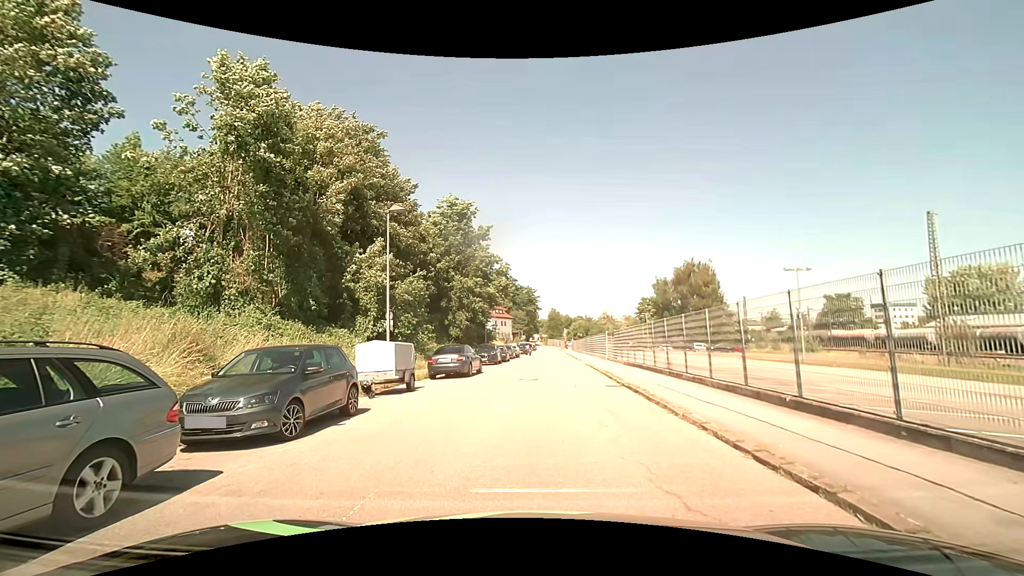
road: residential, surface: asphalt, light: Day
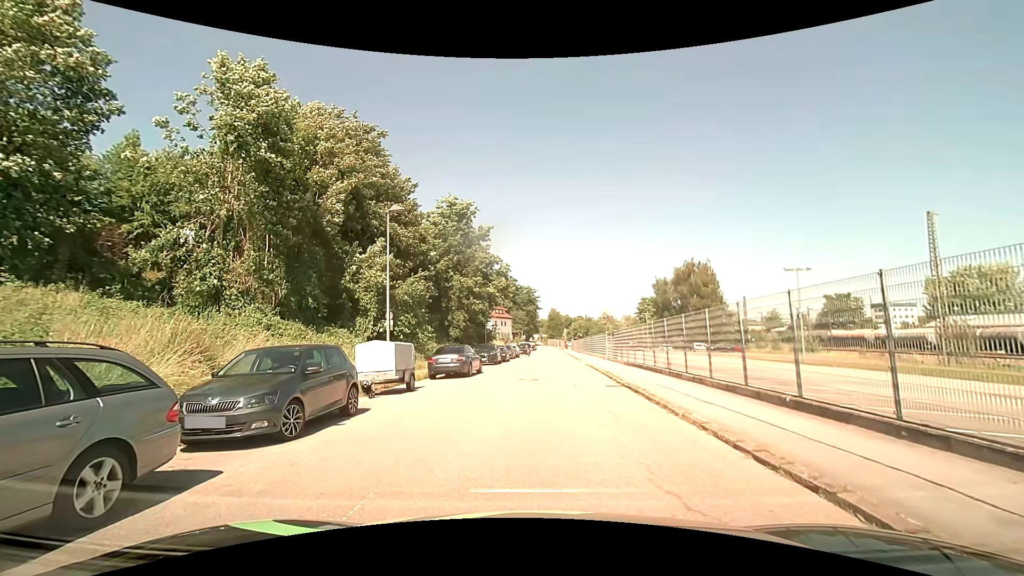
(0.0, 0.0) m; 0°
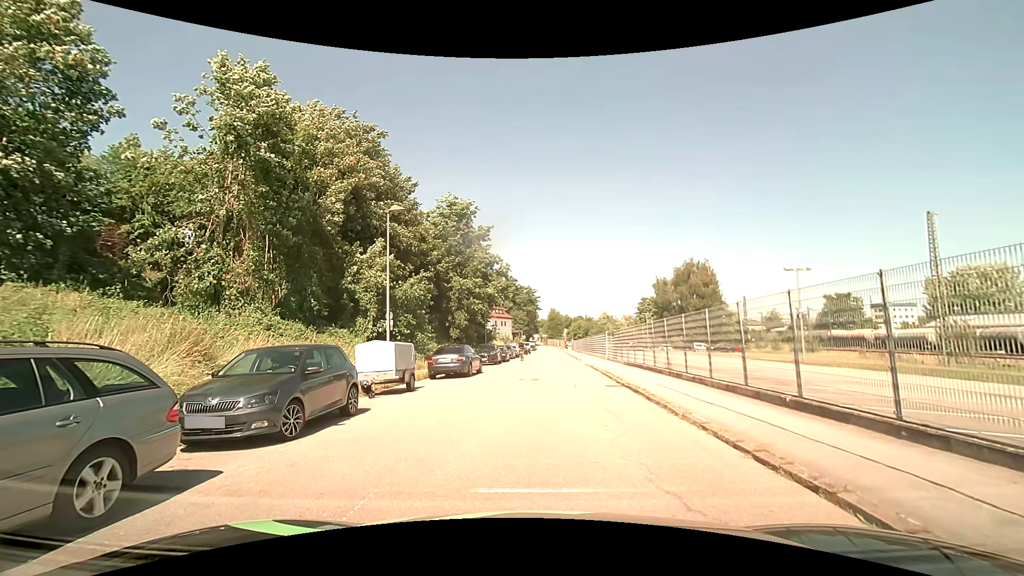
(0.0, 0.0) m; 0°
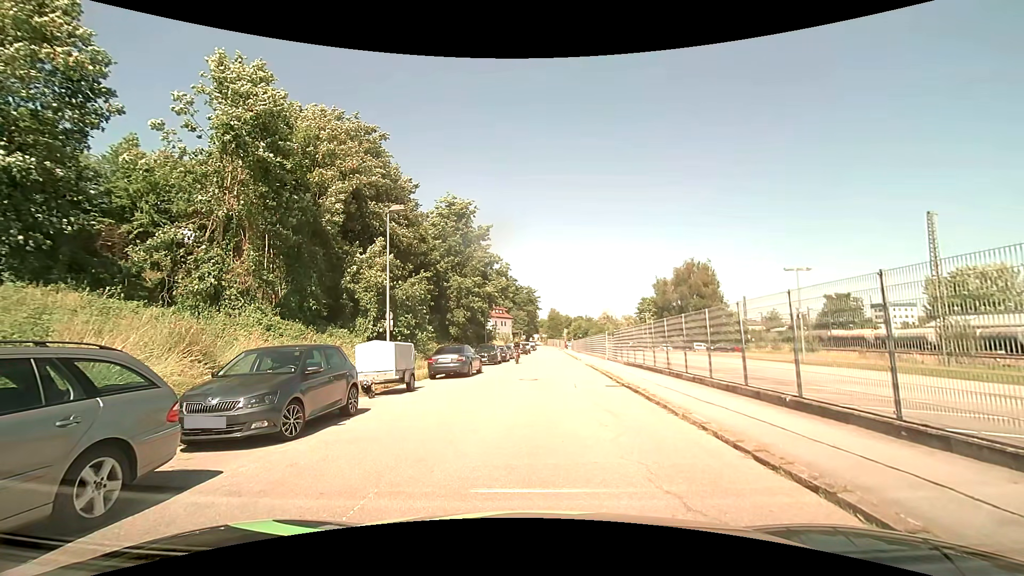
(0.0, 0.0) m; 0°
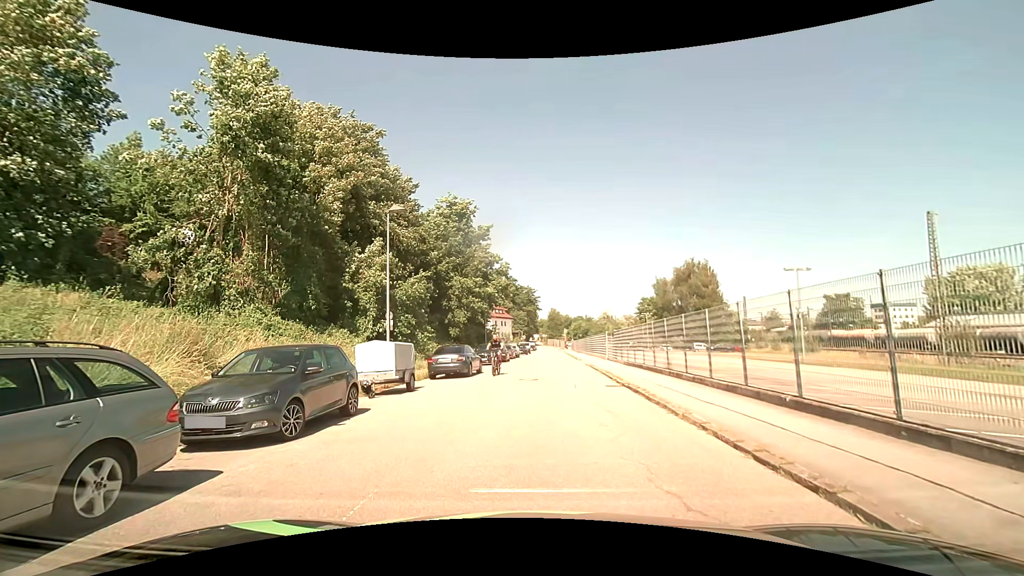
(0.0, 0.0) m; 0°
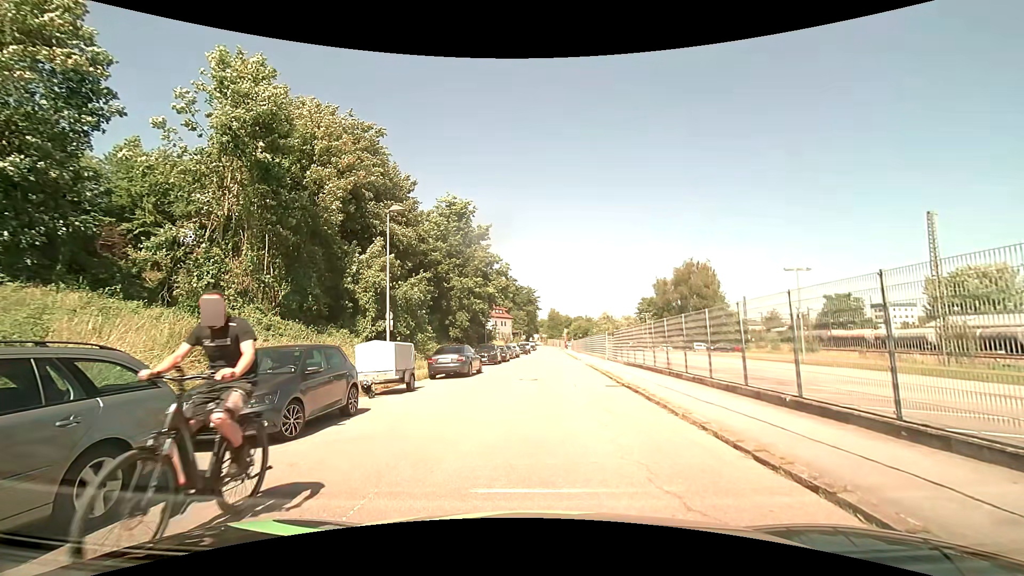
(0.0, 0.0) m; 0°
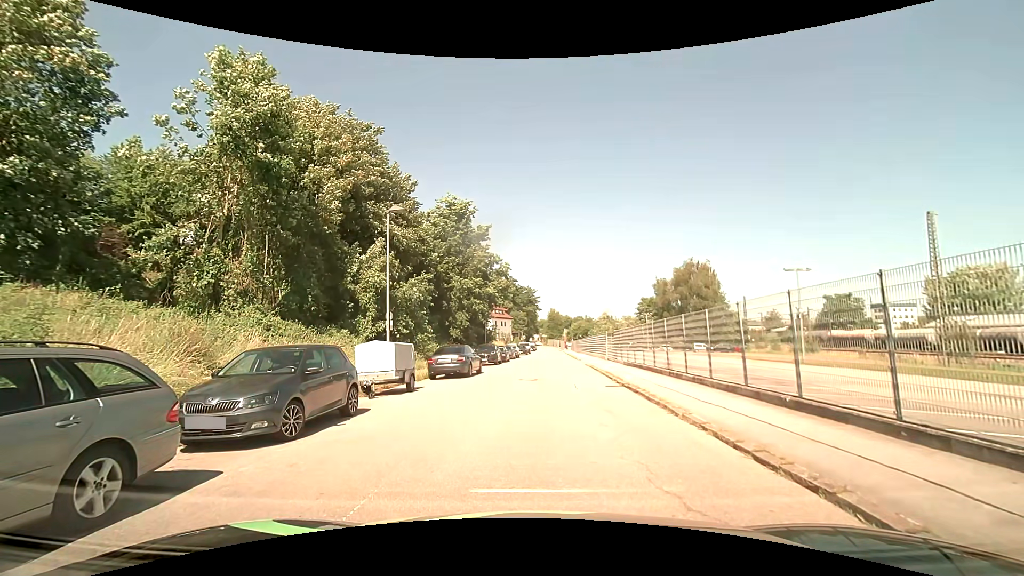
(0.0, 0.0) m; 0°
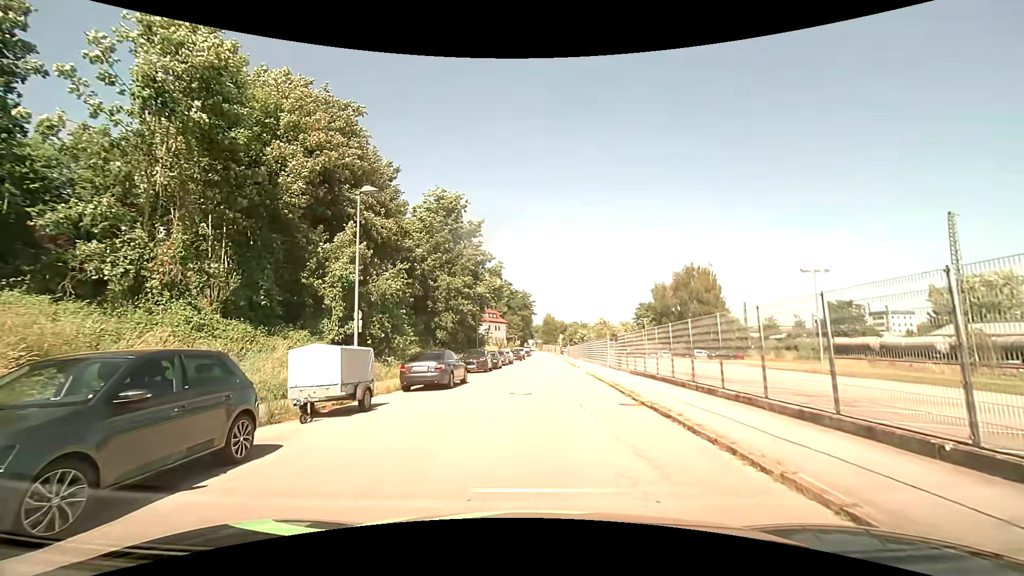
(0.0, +3.8) m; 0°
(0, +10) (+1, +20) (+1, +30) (+2, +40) (+3, +50) (+3, +60) (+4, +70) (+4, +80) (+5, +90) (+5, +100) m
